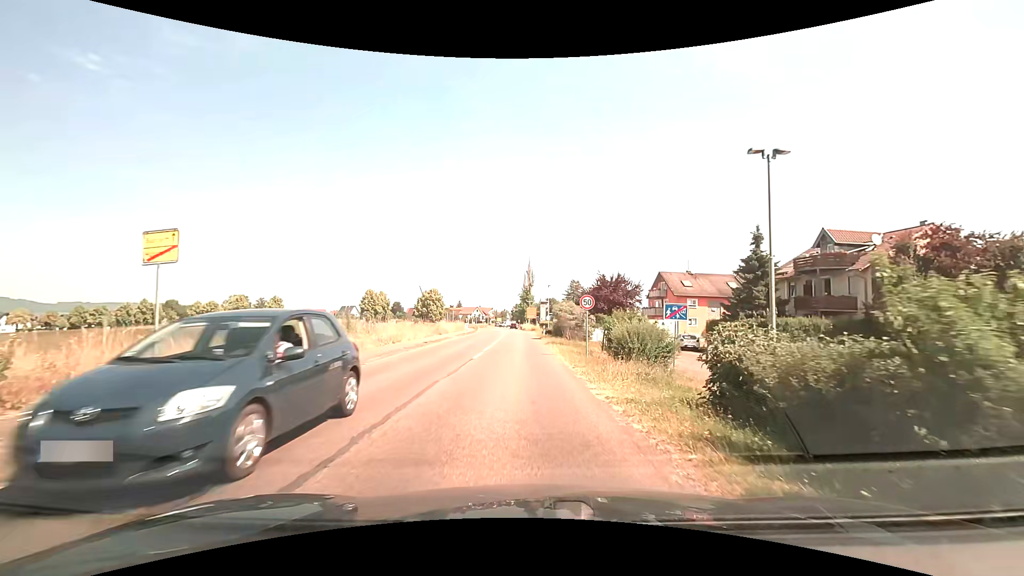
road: secondary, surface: asphalt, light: Day
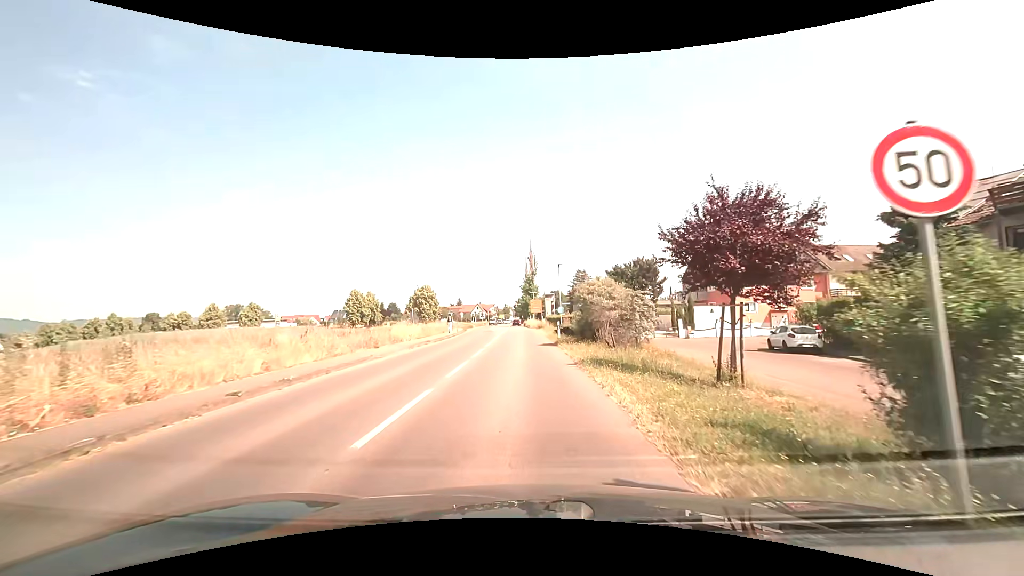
(0.0, +17.7) m; 0°
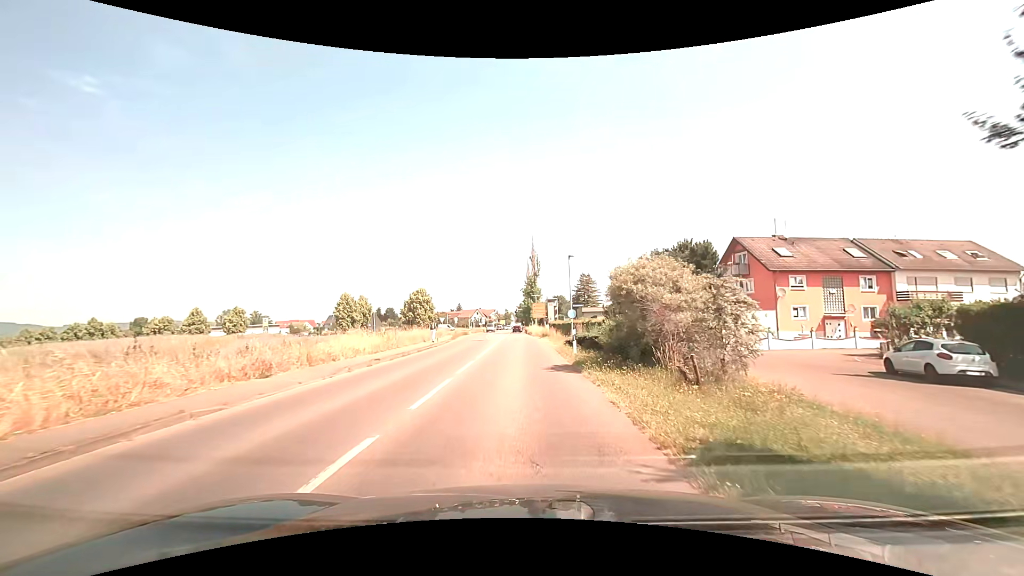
(0.0, +9.6) m; 0°
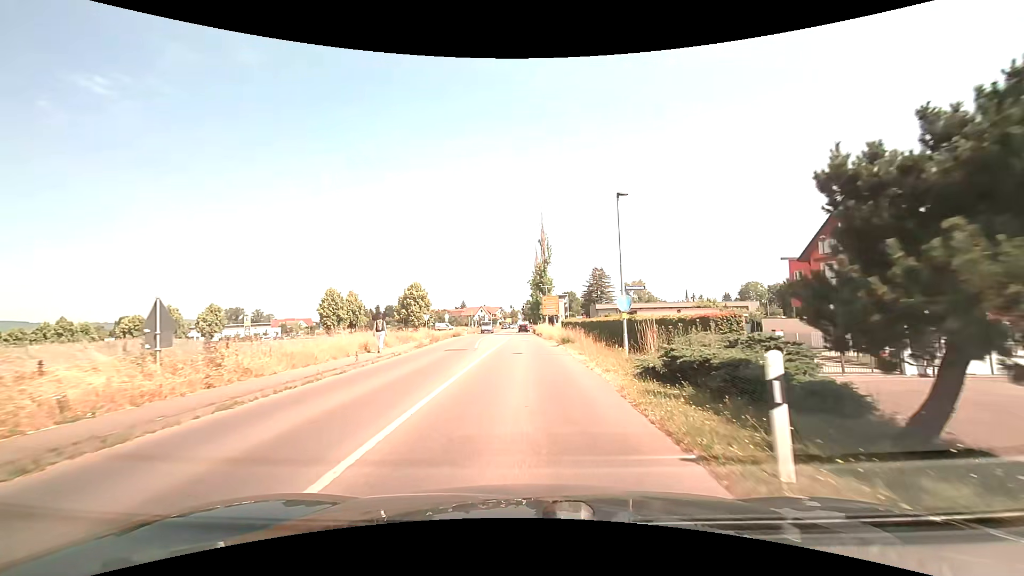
(-0.2, +16.5) m; -1°
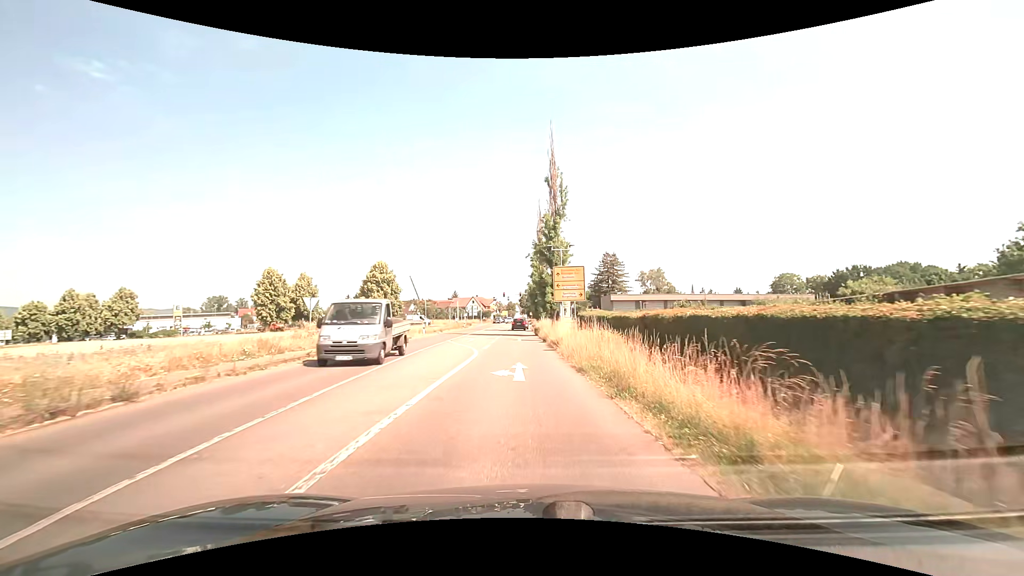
(-0.1, +29.6) m; 0°
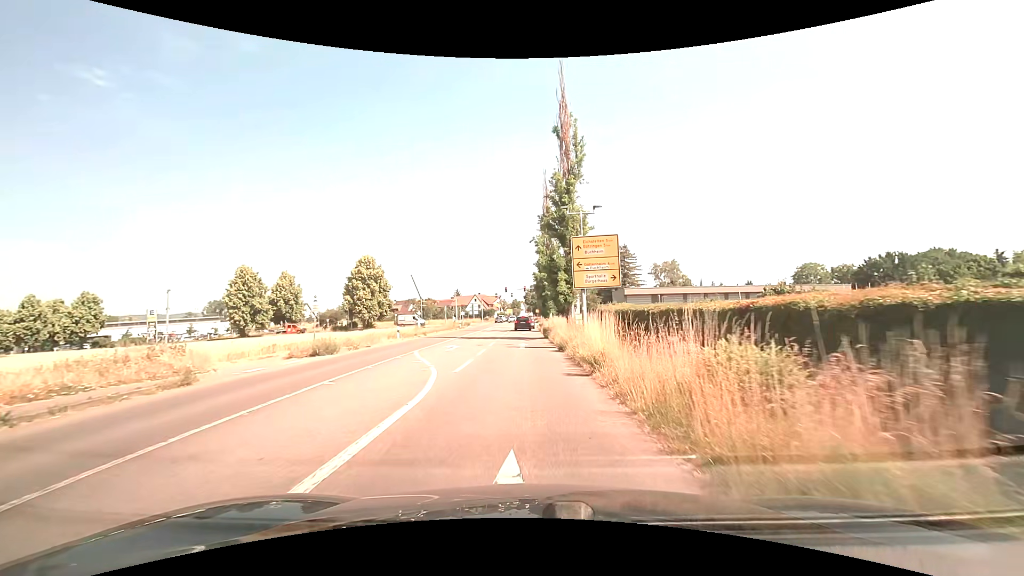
(-0.1, +10.9) m; -1°
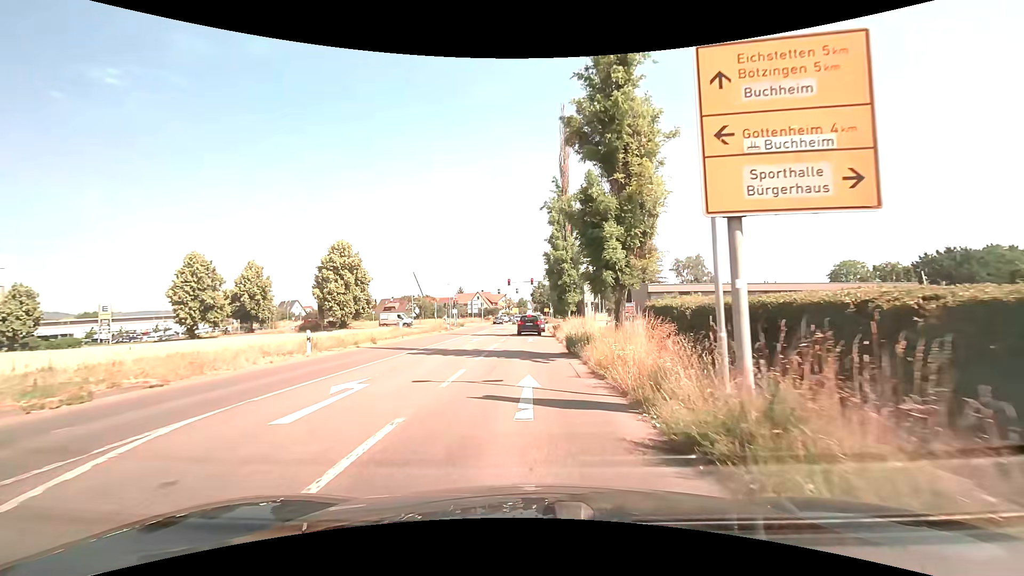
(-0.1, +15.3) m; -1°
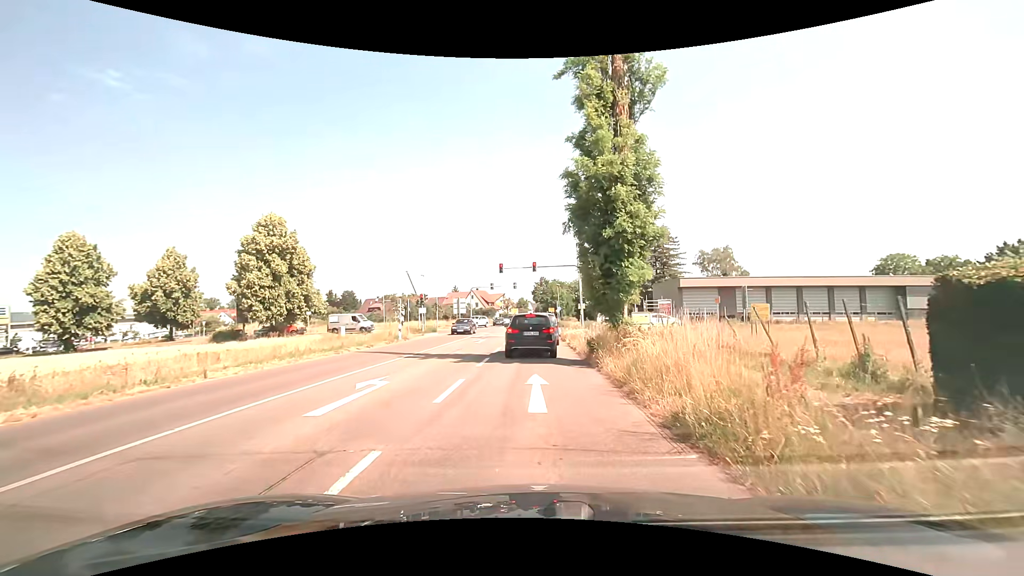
(-0.1, +19.4) m; 0°
(0, +10) (0, +20) (0, +30) (+1, +40) (+1, +50) (0, +60) (0, +70) (0, +80) (+1, +90) (+1, +100) m
